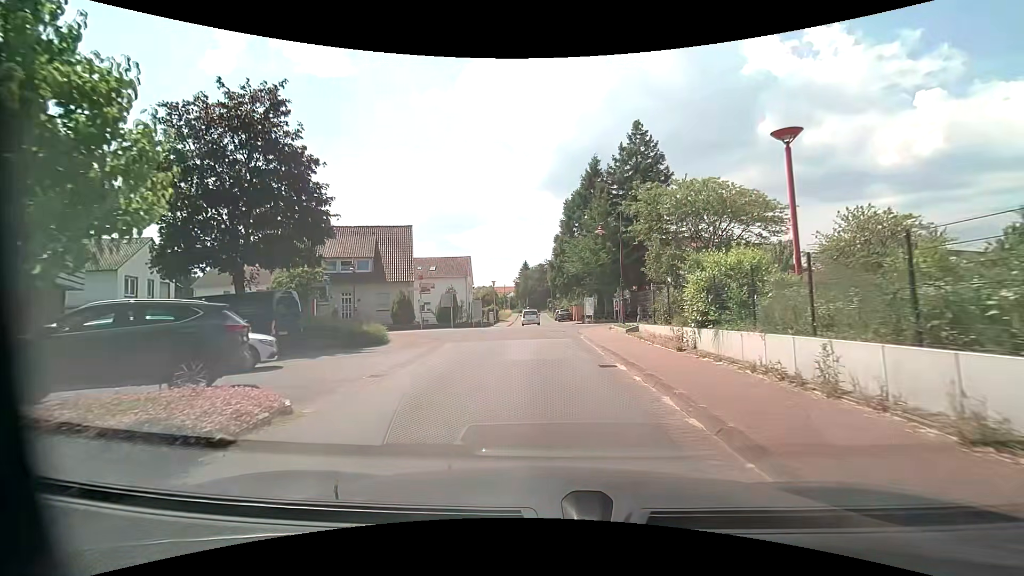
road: residential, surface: asphalt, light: Day
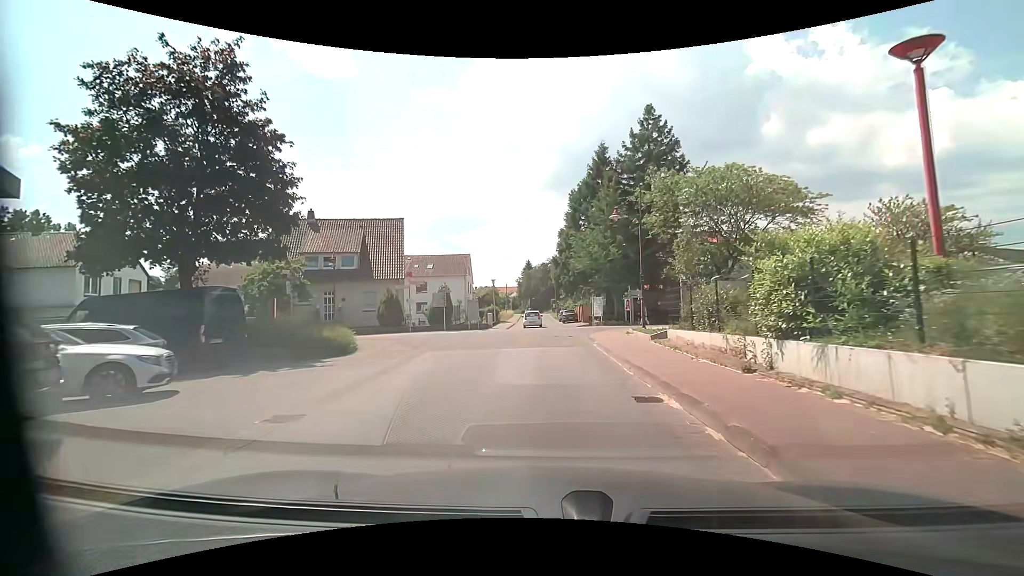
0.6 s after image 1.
(0.0, +4.0) m; 0°
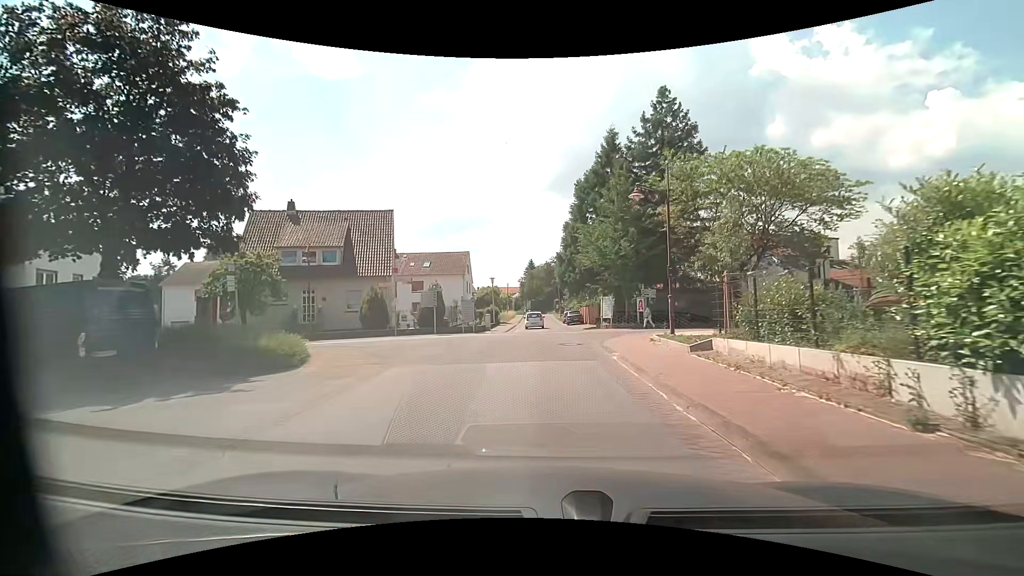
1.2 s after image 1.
(0.0, +3.9) m; -1°
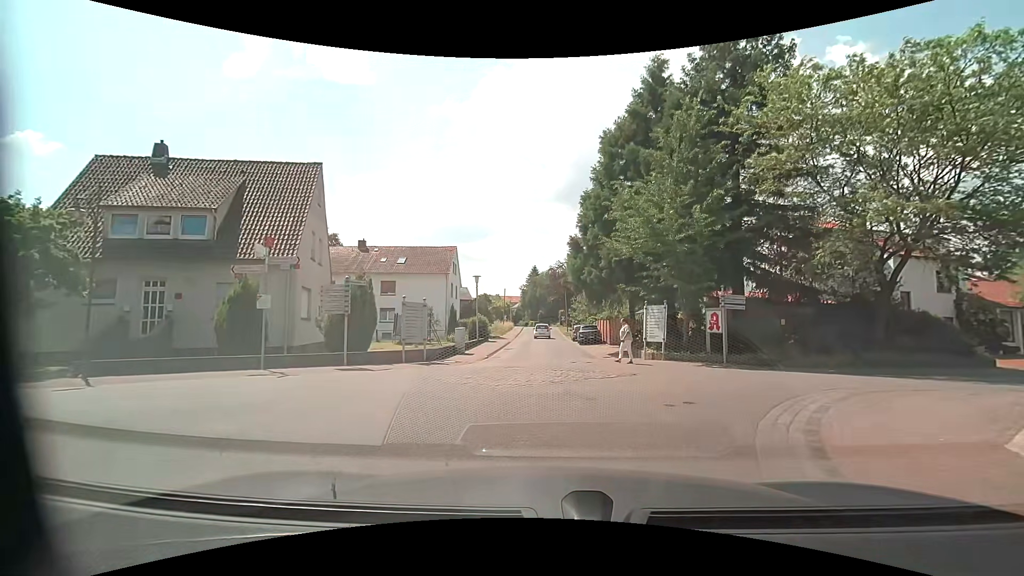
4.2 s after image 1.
(0.0, +13.8) m; 0°
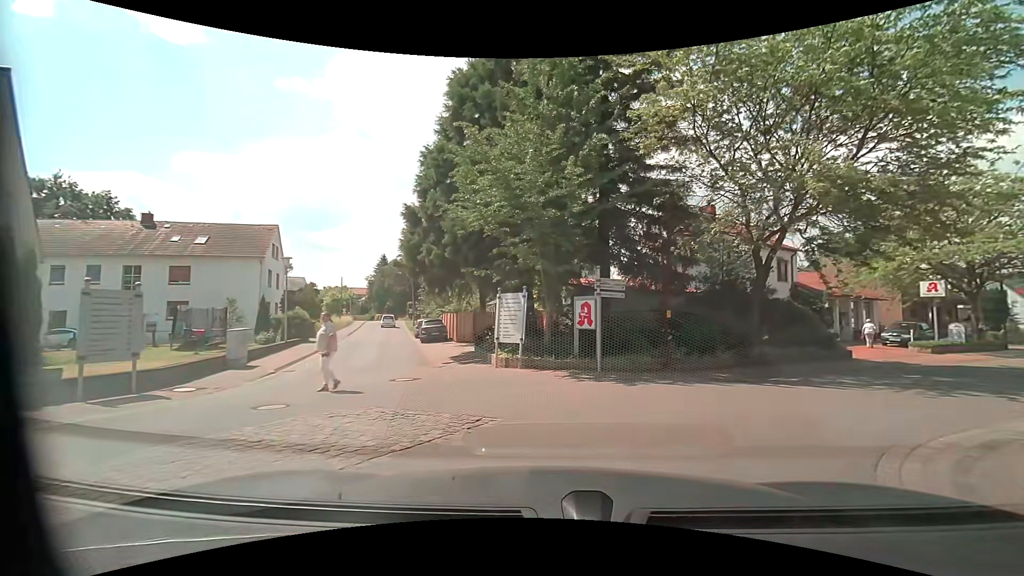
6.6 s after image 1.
(+0.7, +6.4) m; +16°
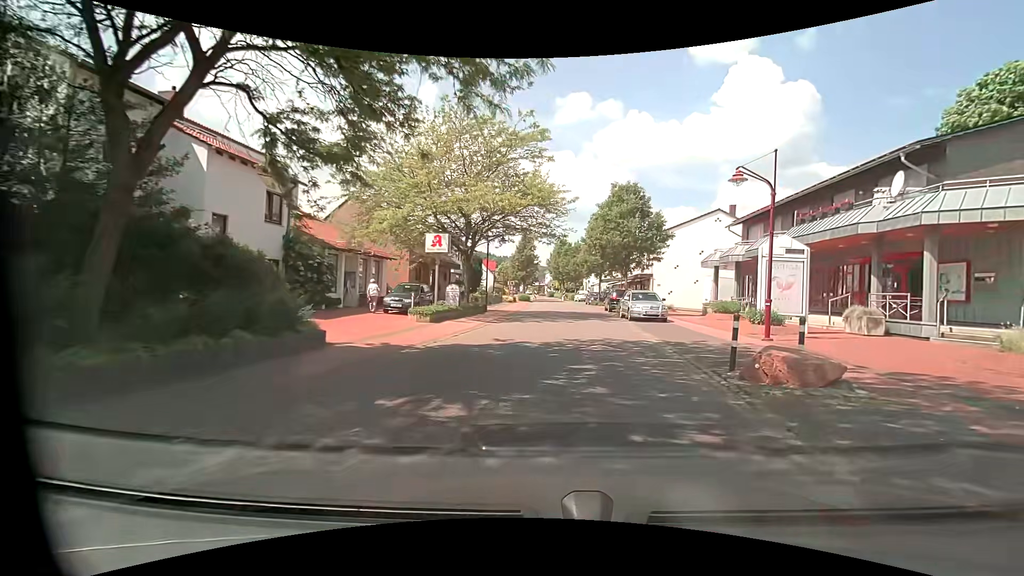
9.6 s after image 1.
(+6.1, +11.1) m; +50°
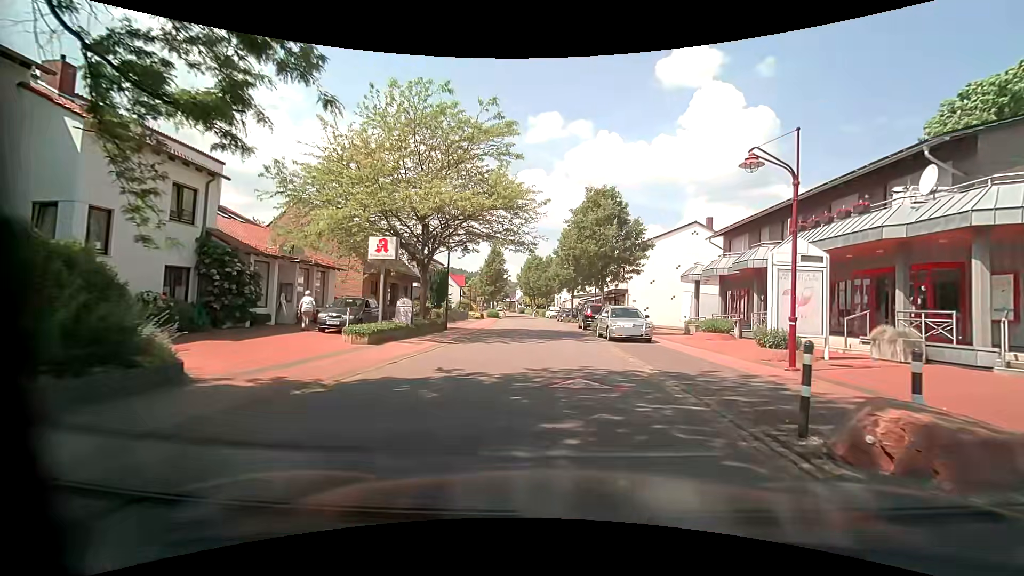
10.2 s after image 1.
(+0.1, +3.6) m; +2°
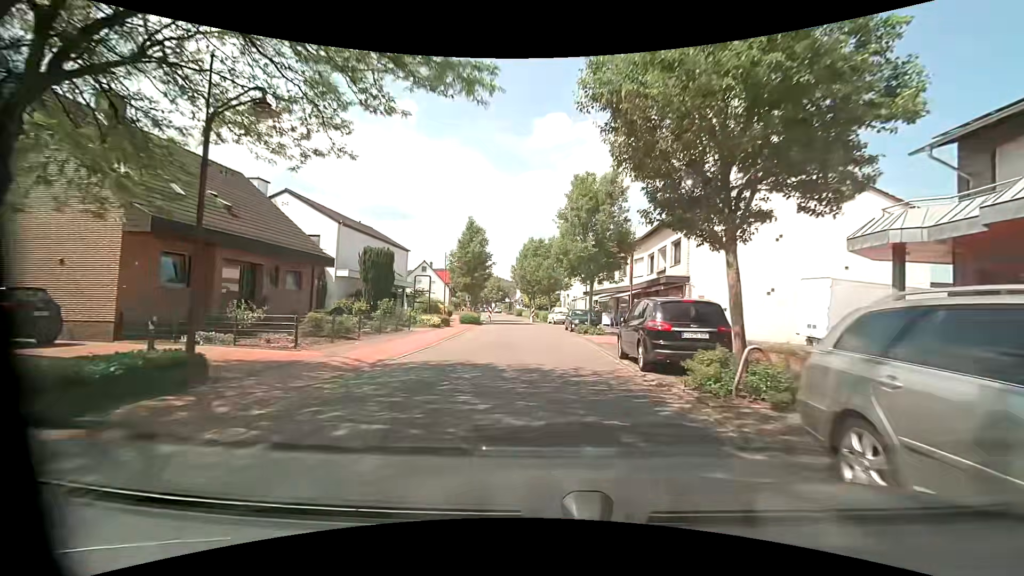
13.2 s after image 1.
(+0.8, +20.0) m; +1°
(0, +10) (-1, +20) (-1, +30) (-2, +40) (-3, +50) (-4, +60) (-5, +70) (-6, +80) (-8, +90) (-9, +99) m
